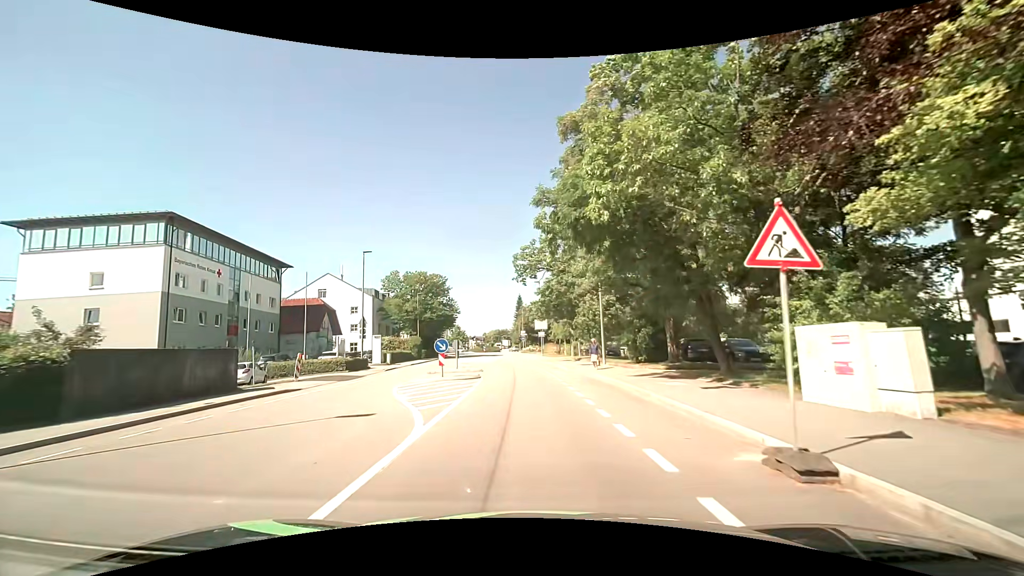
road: tertiary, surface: asphalt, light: Day
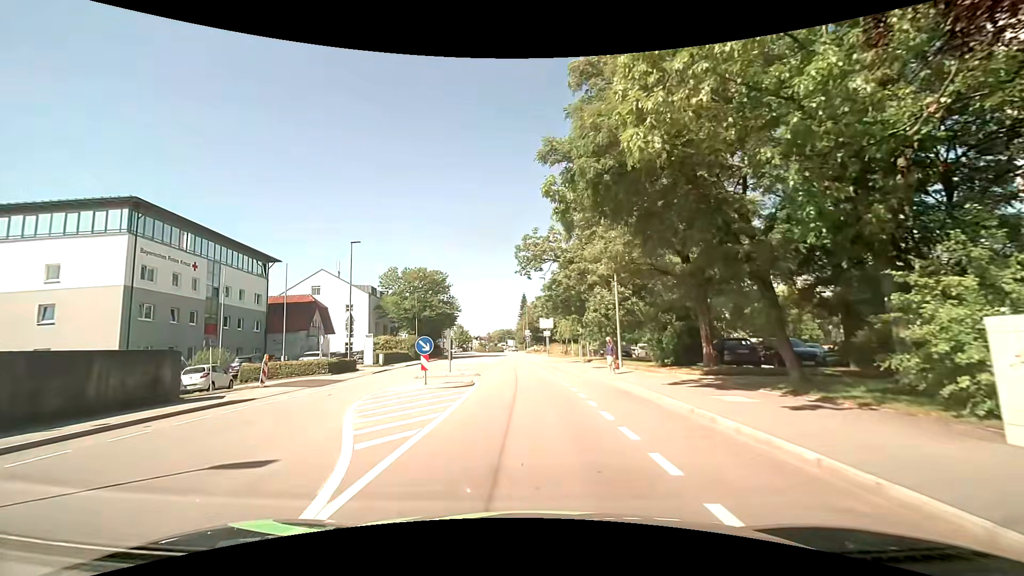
(0.0, +4.2) m; -1°
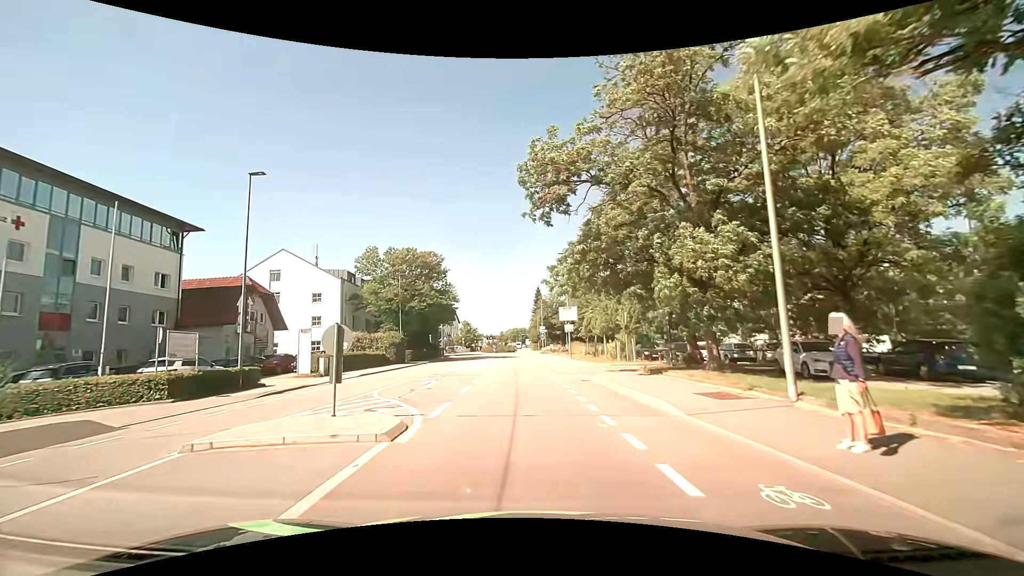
(-0.1, +16.6) m; -1°
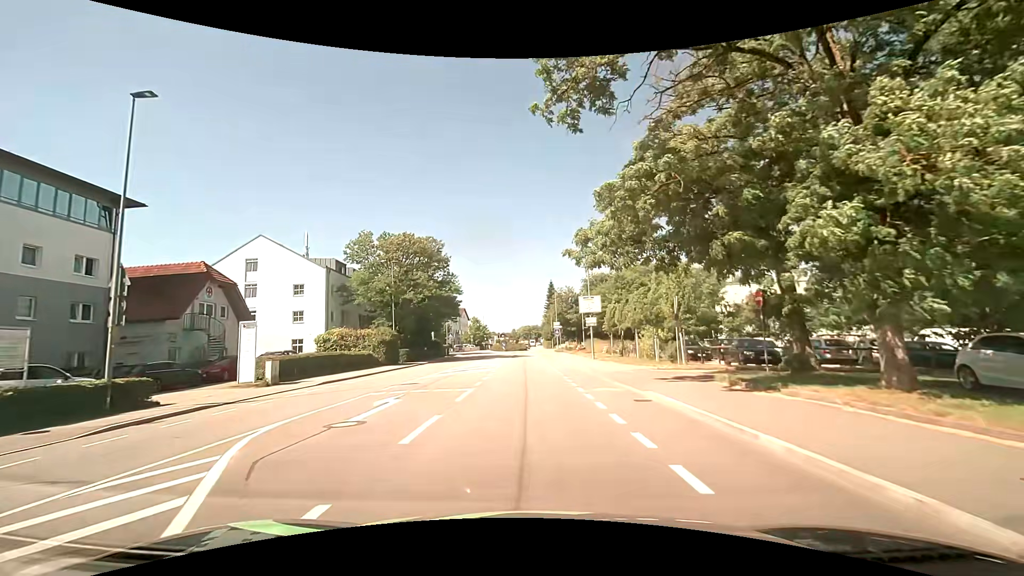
(-0.2, +8.2) m; -2°
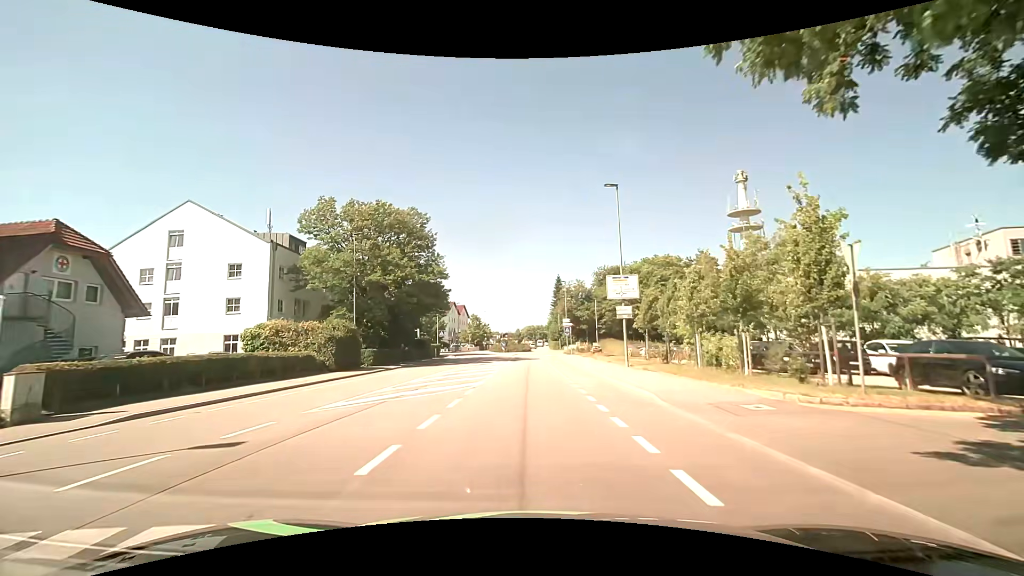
(0.0, +12.4) m; 0°
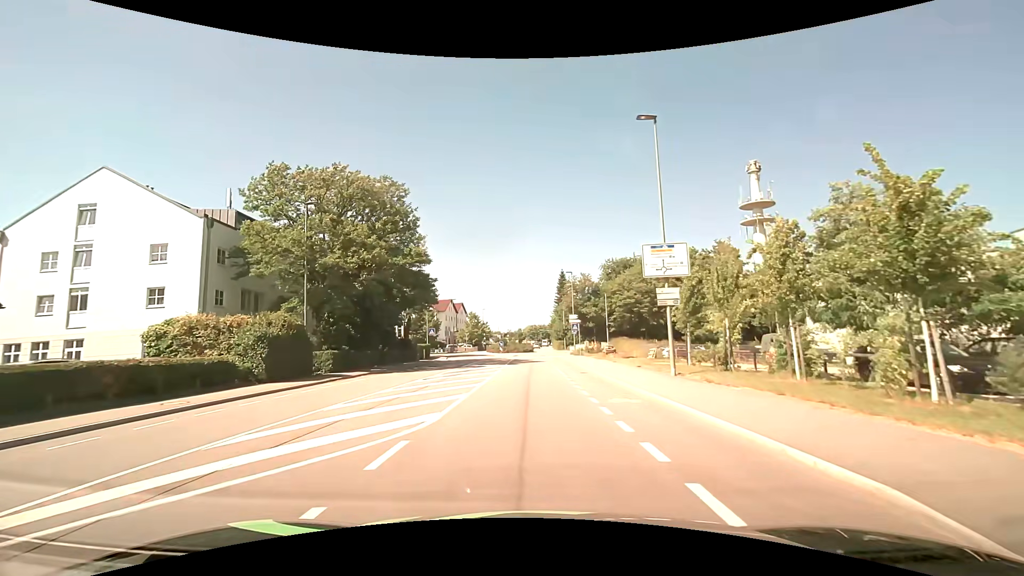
(-0.1, +8.6) m; 0°
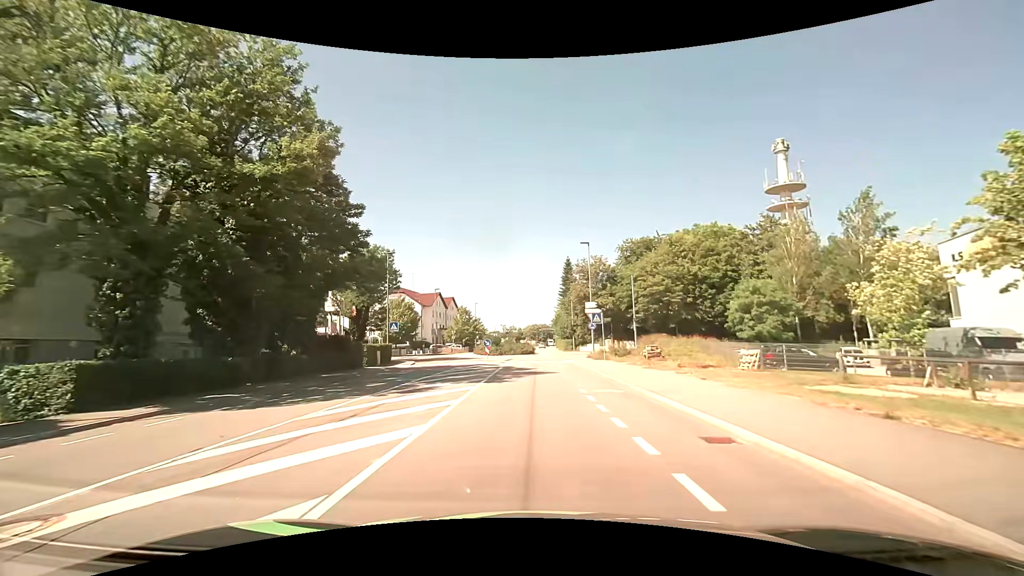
(-0.3, +17.8) m; -1°
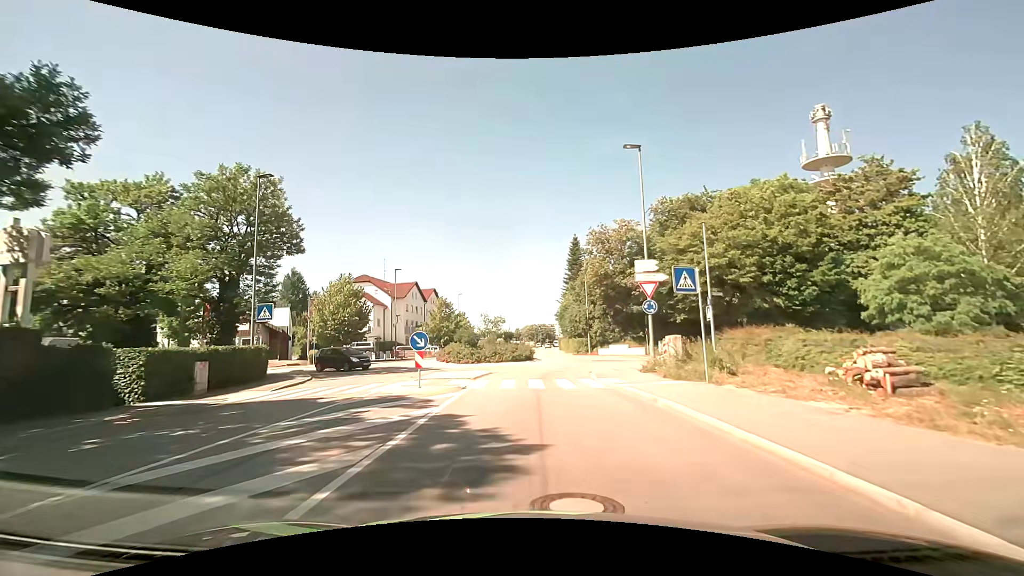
(+0.1, +21.7) m; 0°
(0, +10) (0, +20) (+3, +30) (+6, +39) (+3, +48) (0, +58) (-1, +68) (0, +78) (0, +88) (+1, +98) m
